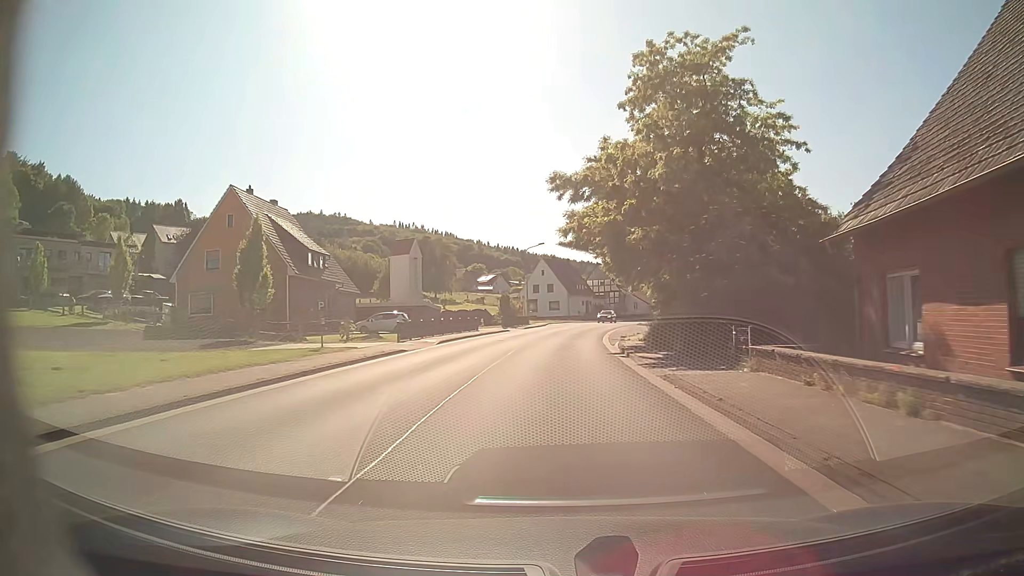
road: tertiary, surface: asphalt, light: Day
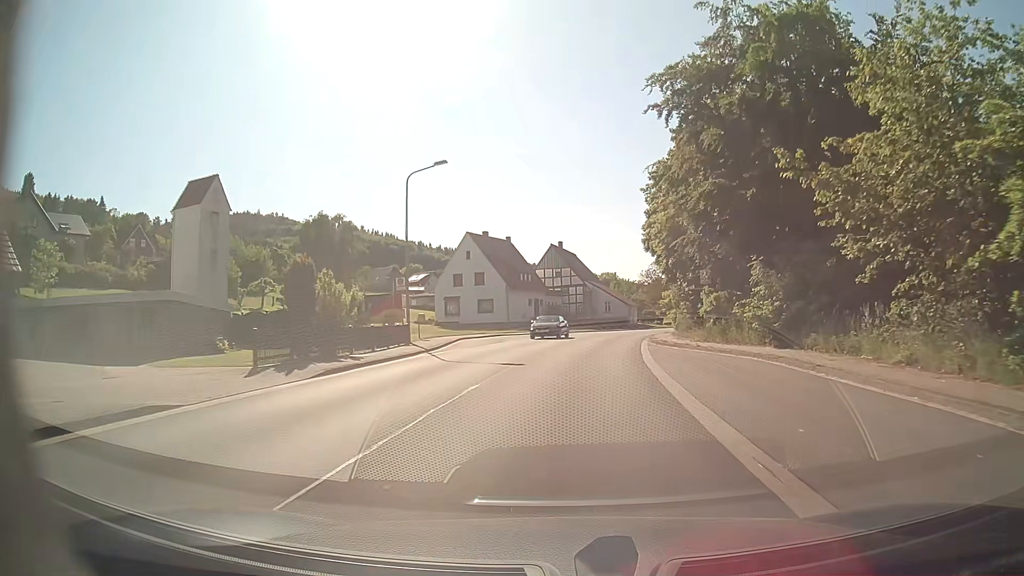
(+1.1, +40.8) m; +5°
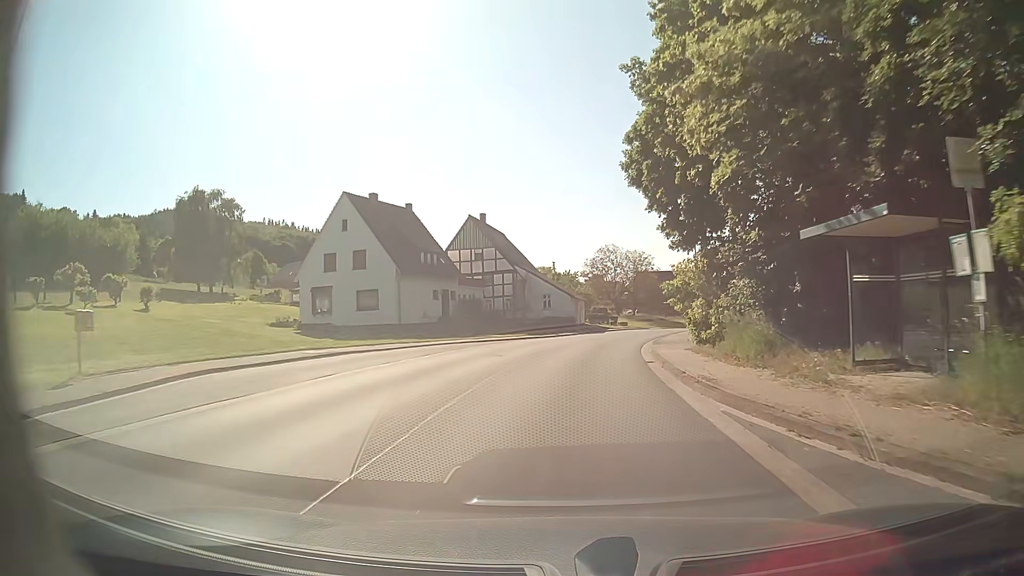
(+1.2, +24.2) m; +5°
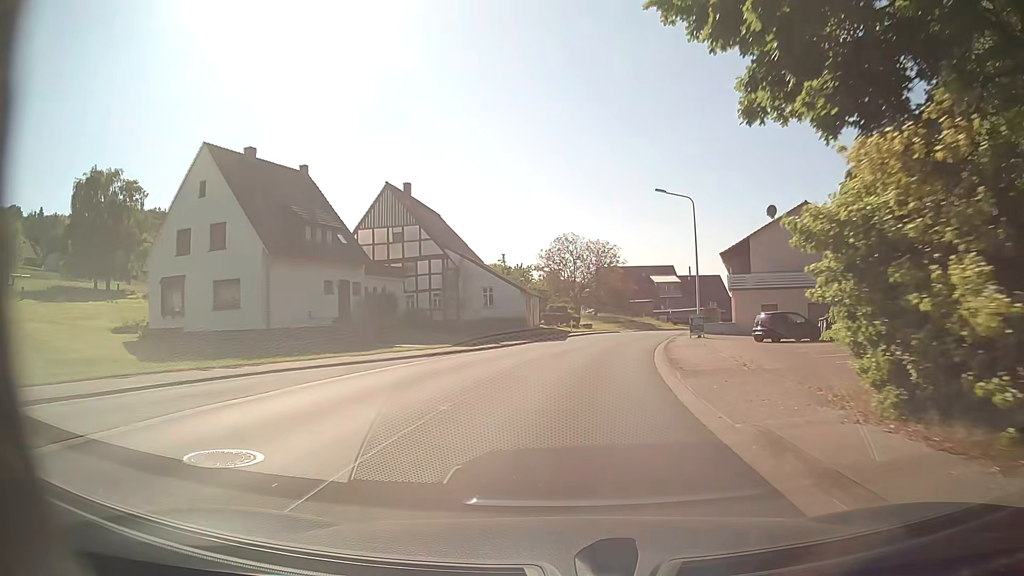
(+0.6, +16.1) m; +4°
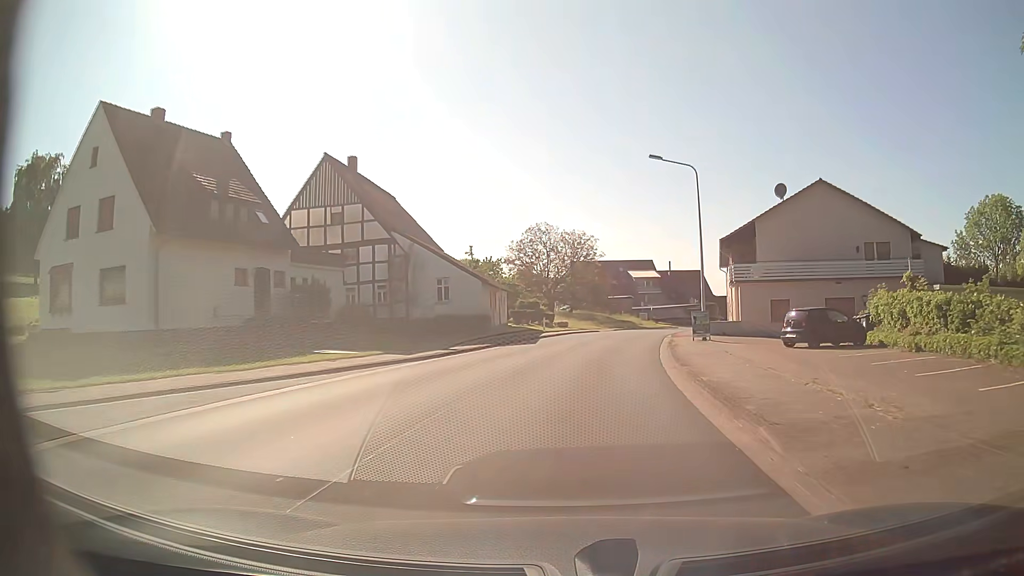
(+0.1, +8.1) m; +2°
(0, +10) (+1, +20) (+2, +30) (+4, +40) (+6, +50) (+9, +59) (+12, +69) (+15, +78) (+19, +87) (+23, +96) m
